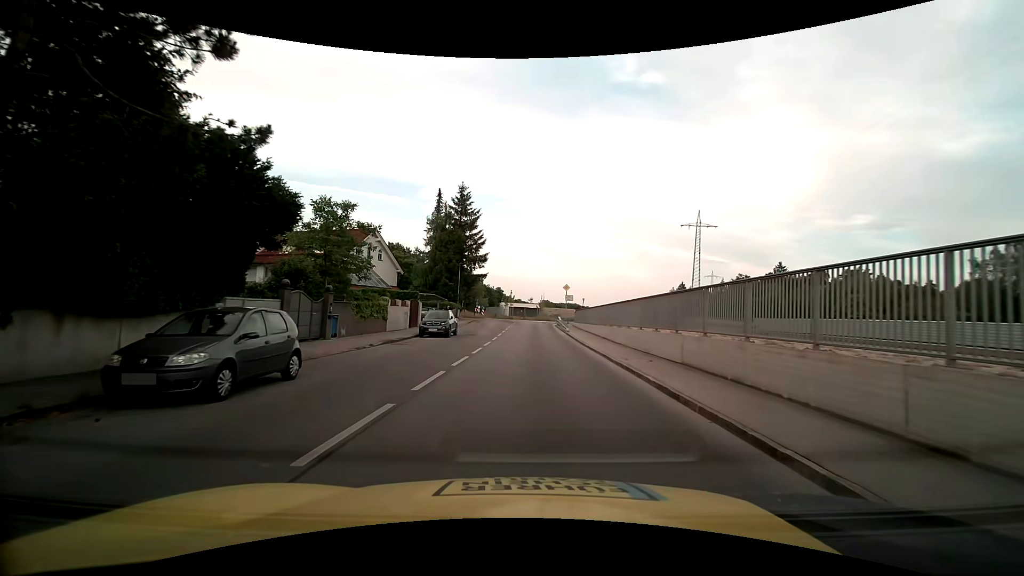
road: residential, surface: asphalt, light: Day
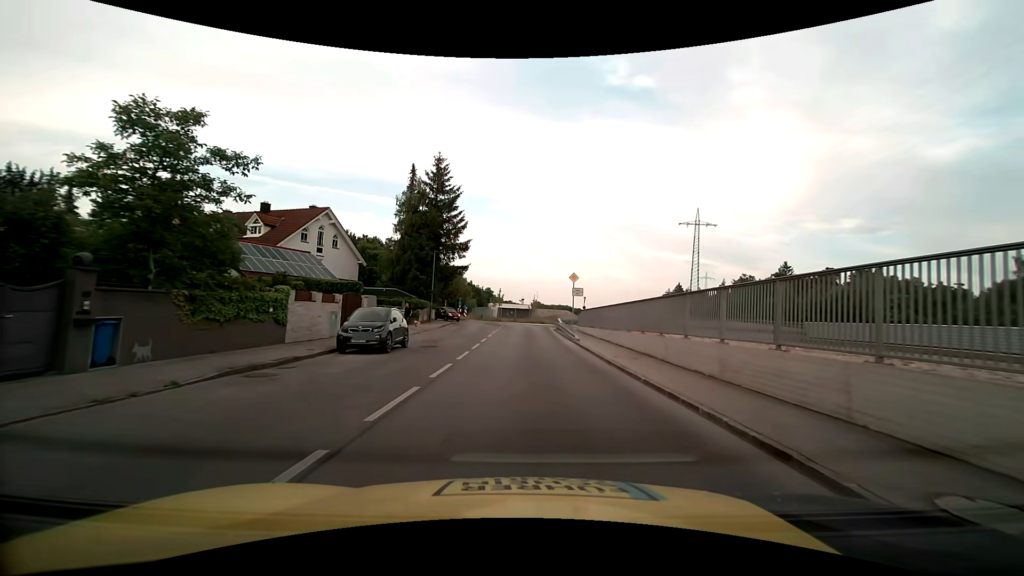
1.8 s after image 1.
(+0.1, +11.6) m; +1°
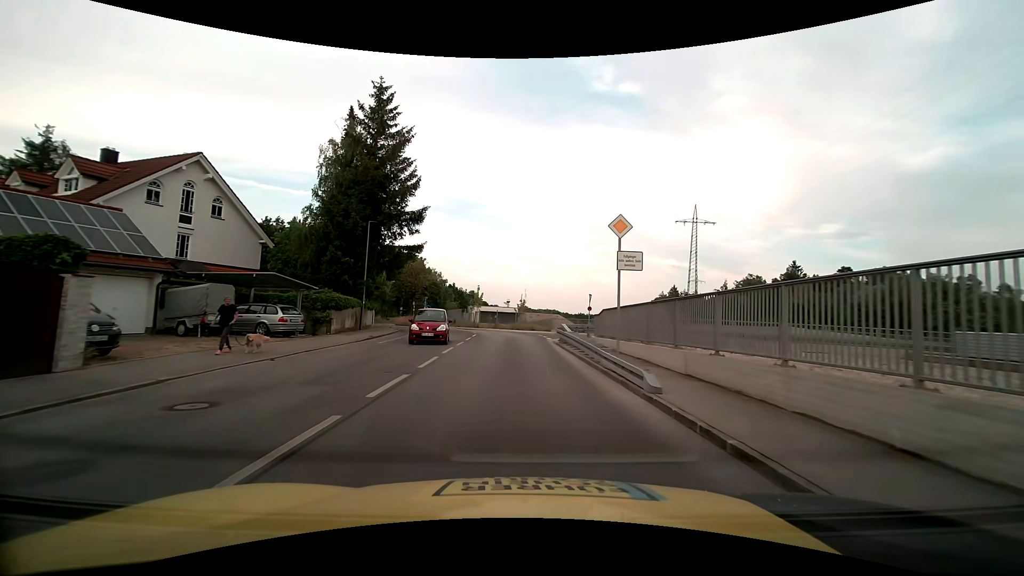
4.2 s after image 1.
(+0.3, +16.5) m; +1°
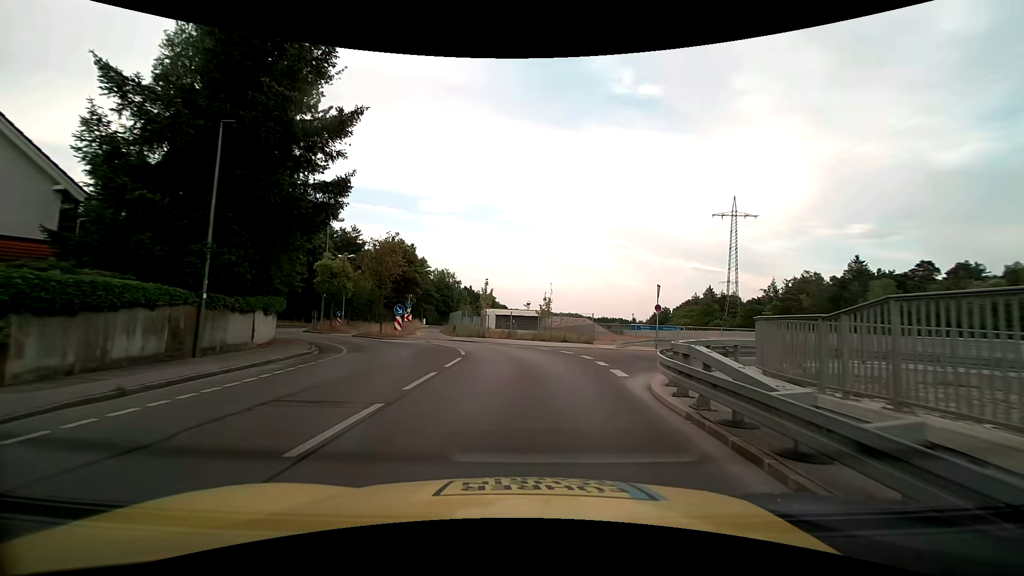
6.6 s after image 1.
(-0.2, +16.9) m; -2°
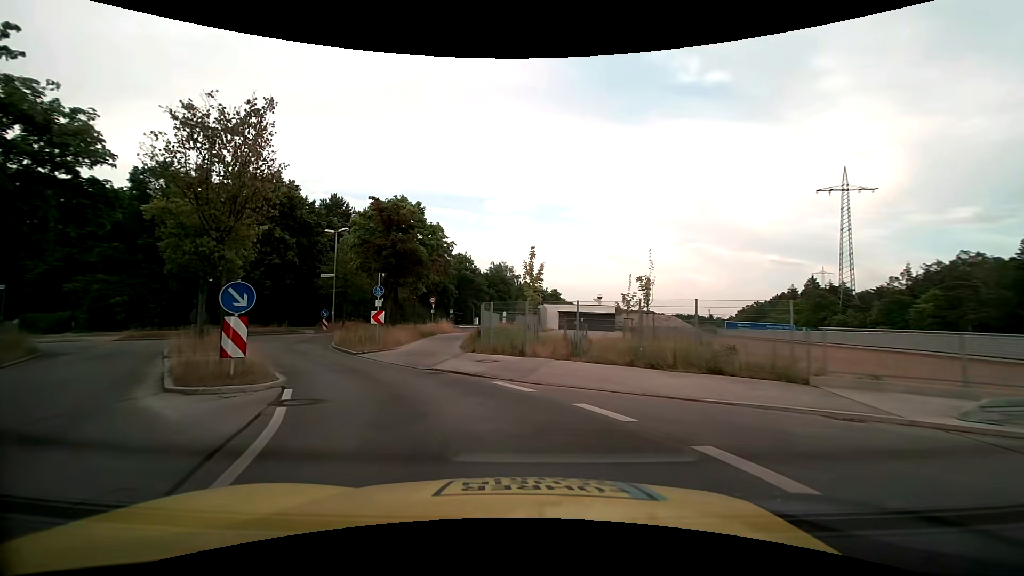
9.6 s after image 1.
(-0.1, +19.5) m; -7°
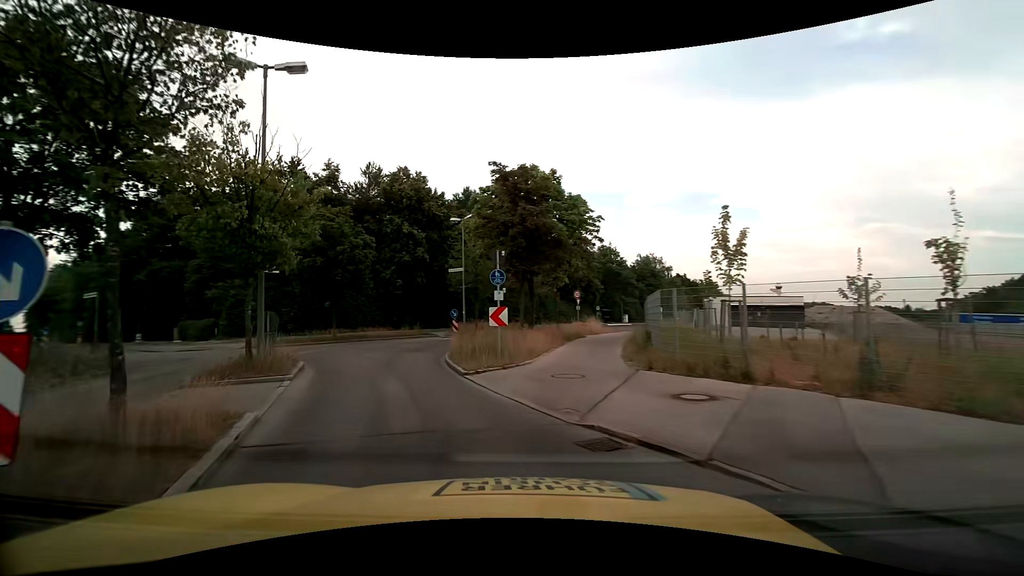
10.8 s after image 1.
(-1.0, +7.4) m; -17°
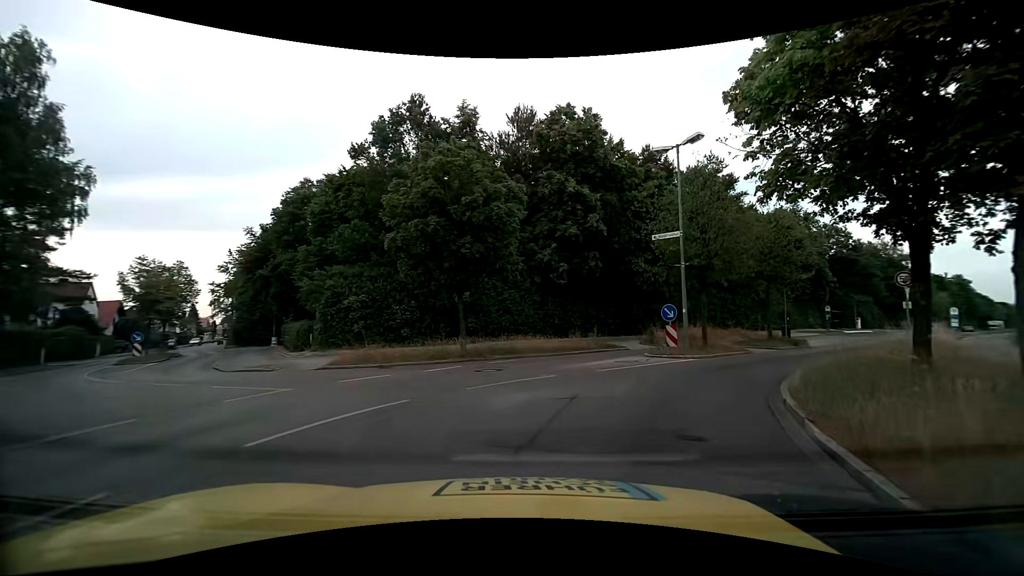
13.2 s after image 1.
(-3.4, +14.4) m; -17°
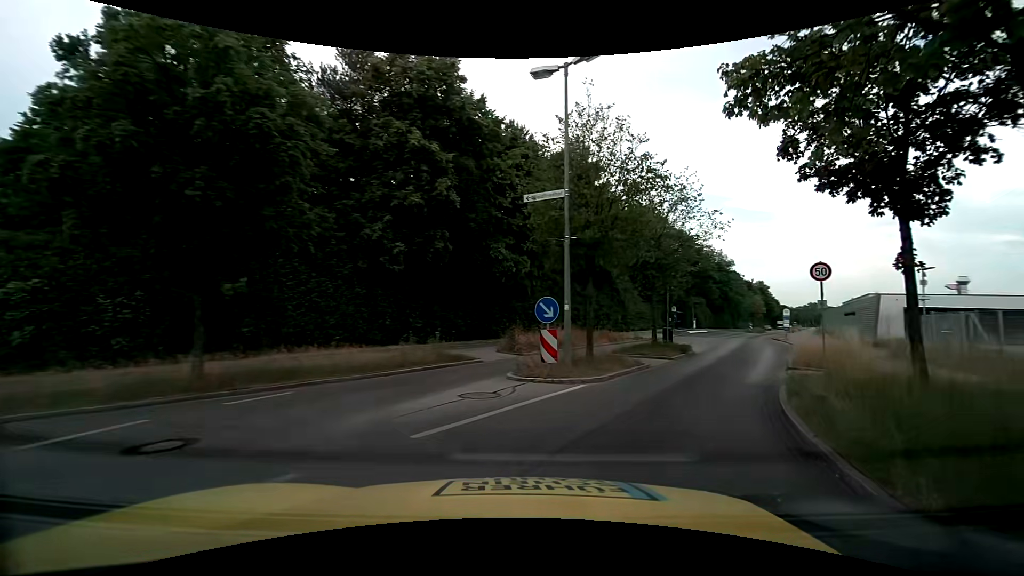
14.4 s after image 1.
(+0.9, +7.2) m; +16°
(+2, +10) (+7, +19) (+11, +28) (+15, +37) (+19, +46) (+24, +55) (+28, +64) (+33, +72) (+38, +81) (+43, +90) m
